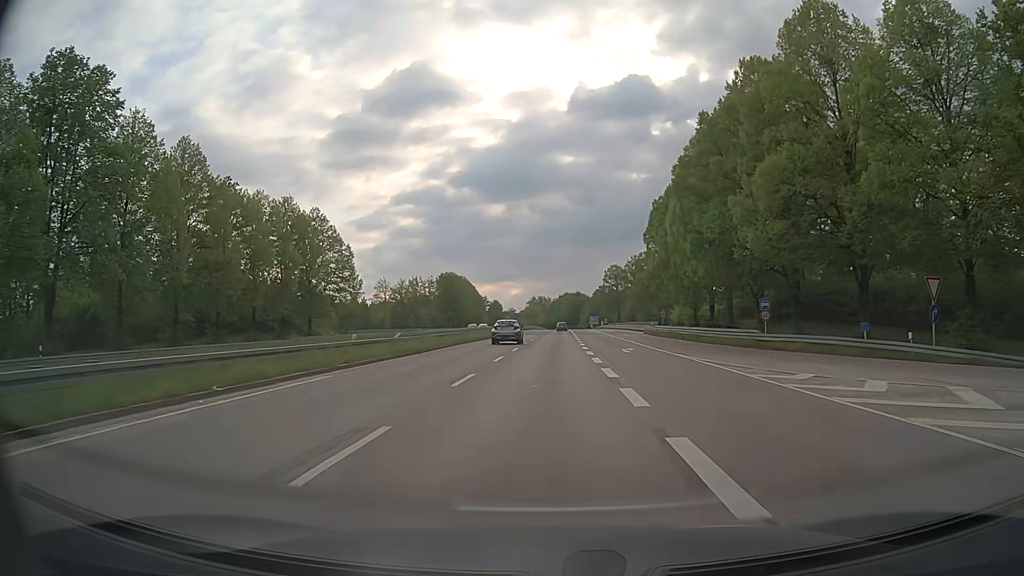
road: trunk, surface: asphalt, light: Day
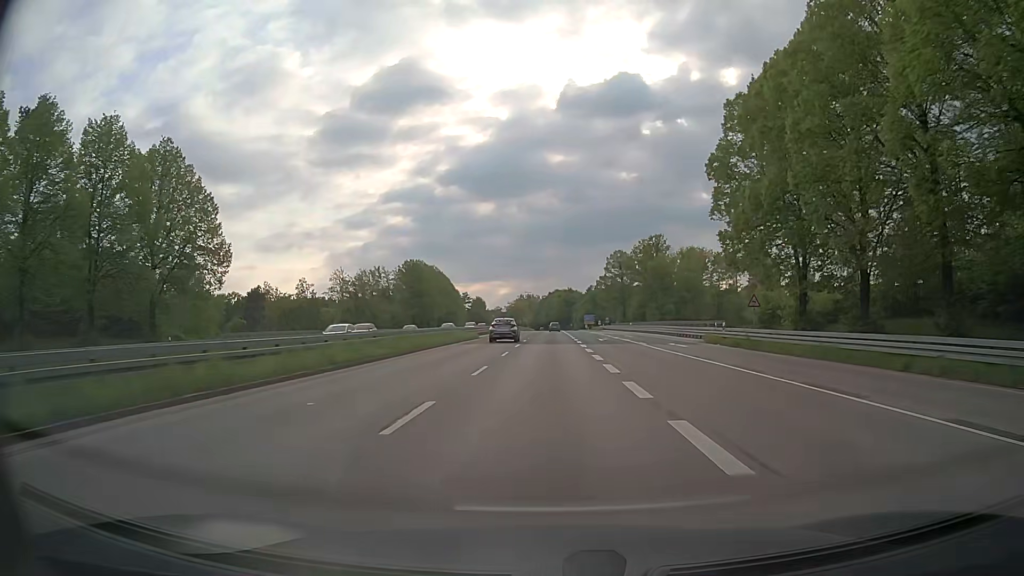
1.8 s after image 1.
(+0.2, +34.8) m; +1°
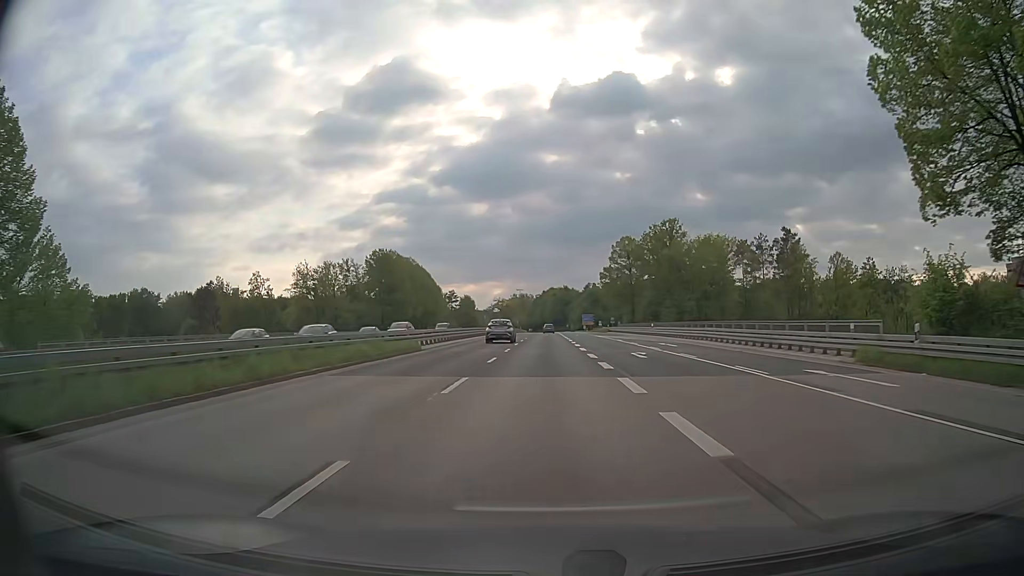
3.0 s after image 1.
(+0.2, +23.3) m; 0°
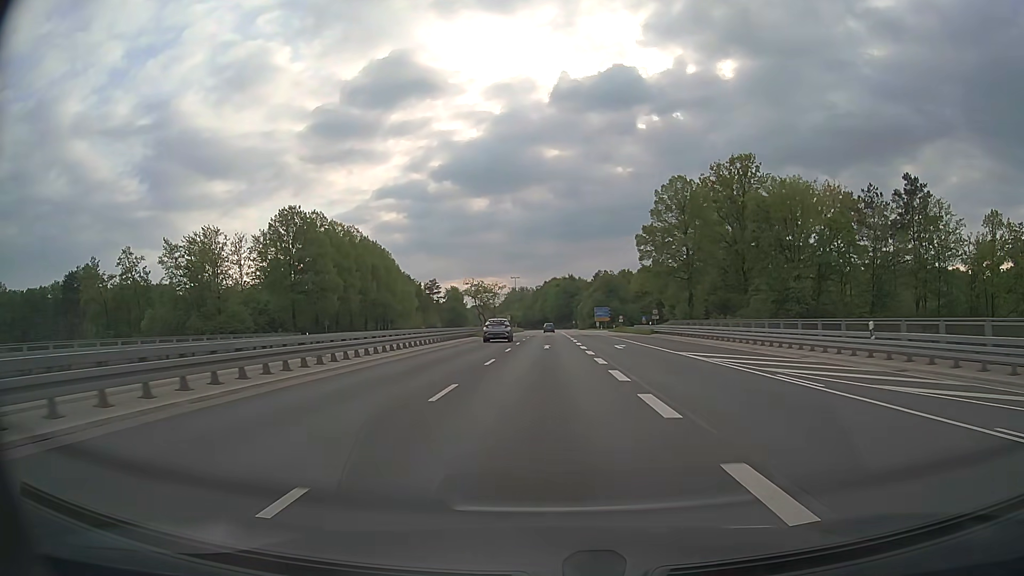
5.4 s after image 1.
(+0.3, +46.8) m; 0°
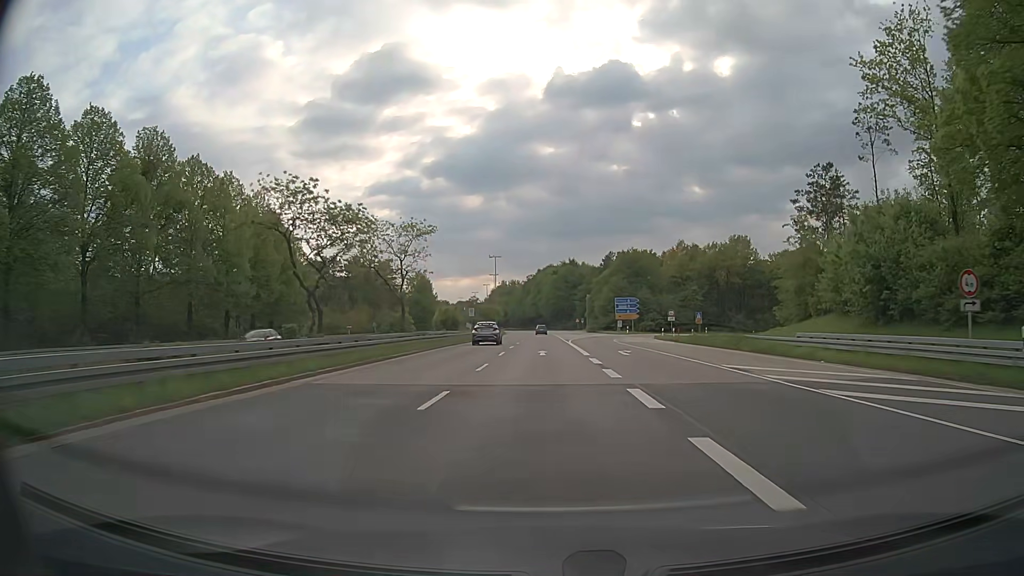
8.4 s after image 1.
(+0.2, +57.8) m; 0°
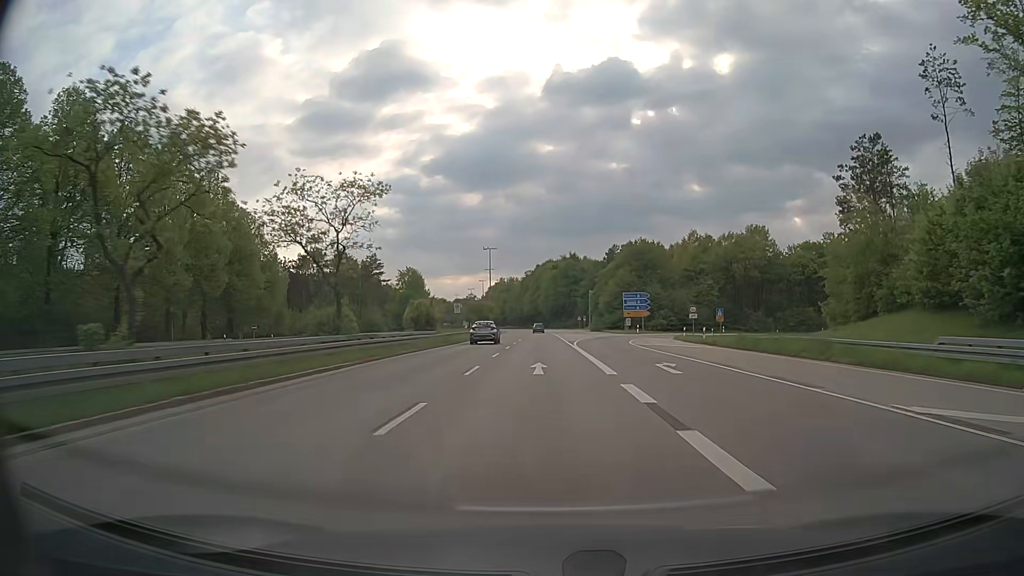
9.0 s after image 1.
(0.0, +11.5) m; 0°
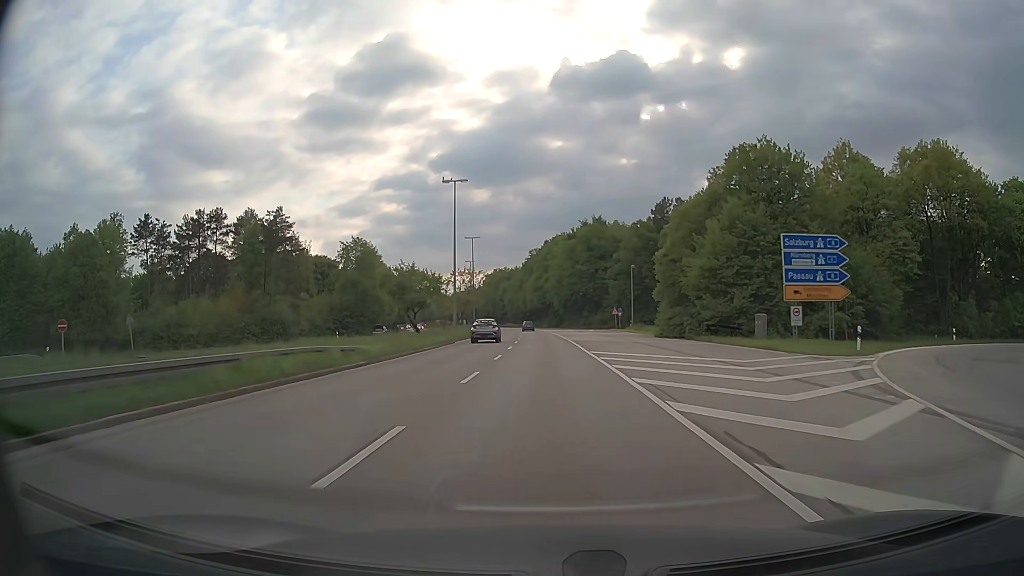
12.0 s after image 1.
(-0.5, +58.3) m; -1°
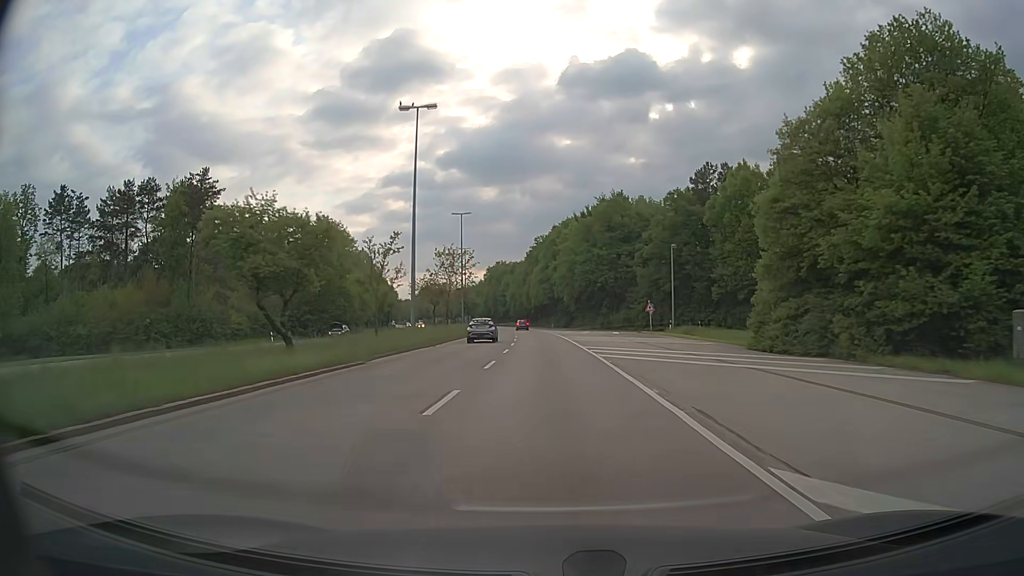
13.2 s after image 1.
(-0.1, +23.5) m; -1°
(0, +10) (0, +20) (0, +30) (-1, +40) (-1, +50) (-1, +60) (-2, +70) (-2, +80) (-3, +90) (-4, +100) m
